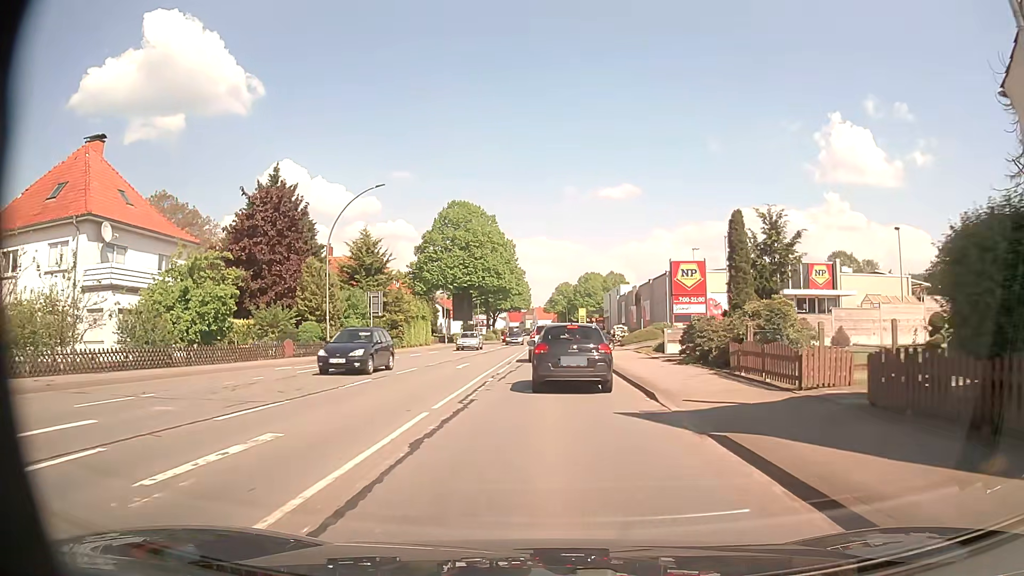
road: primary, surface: asphalt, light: Day
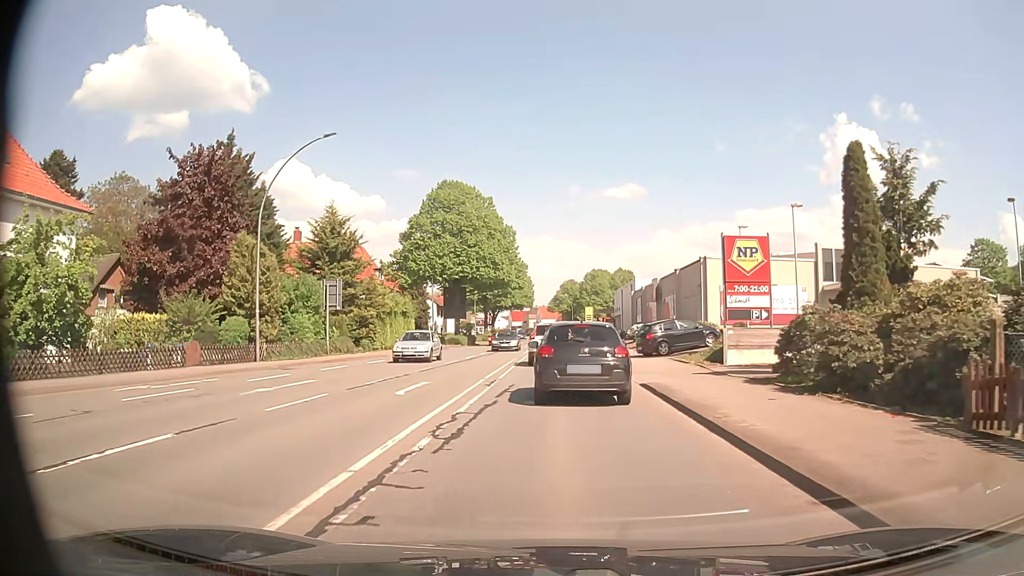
(-0.1, +10.4) m; 0°
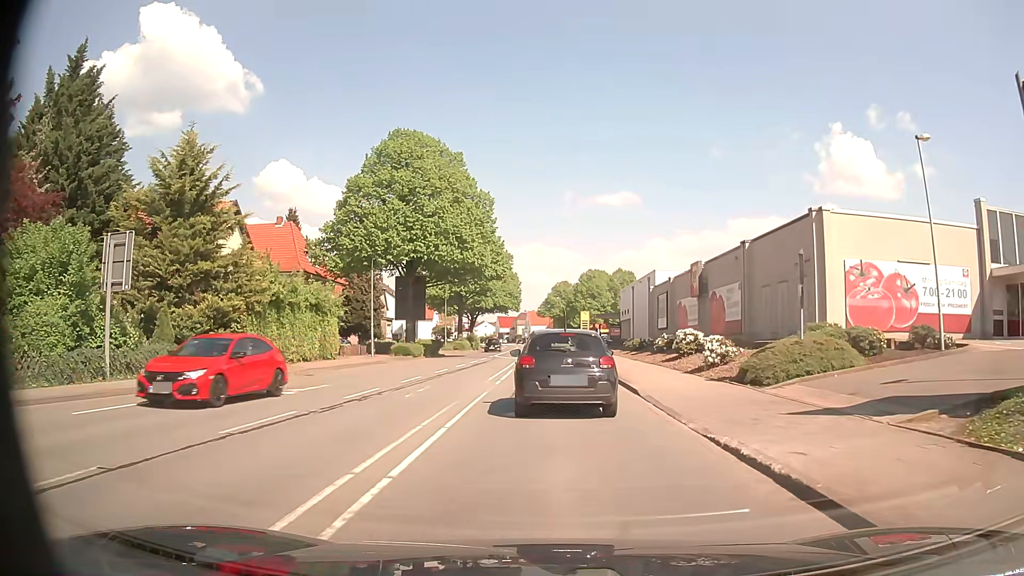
(+0.1, +19.7) m; +1°
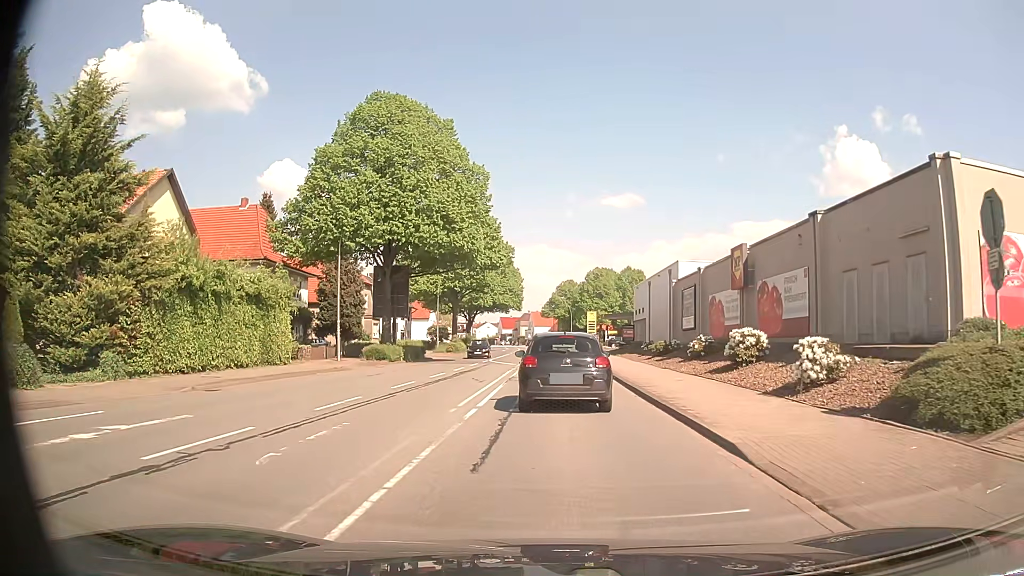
(-0.1, +8.5) m; -1°
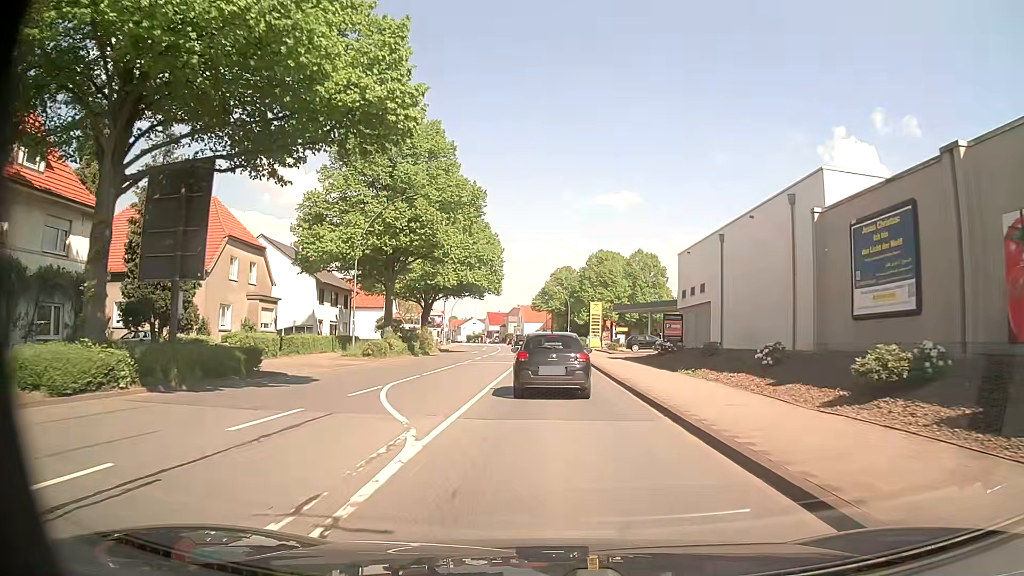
(+0.3, +28.2) m; +1°
(0, +10) (0, +20) (0, +30) (0, +40) (0, +50) (0, +60) (0, +70) (-1, +80) (-1, +90) (-2, +100) m
